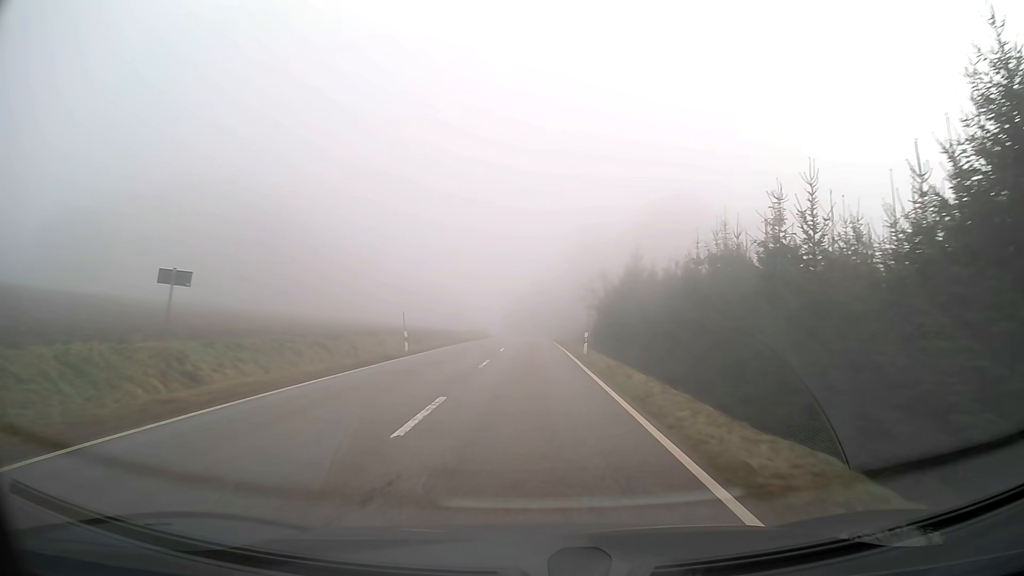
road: tertiary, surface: asphalt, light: Day
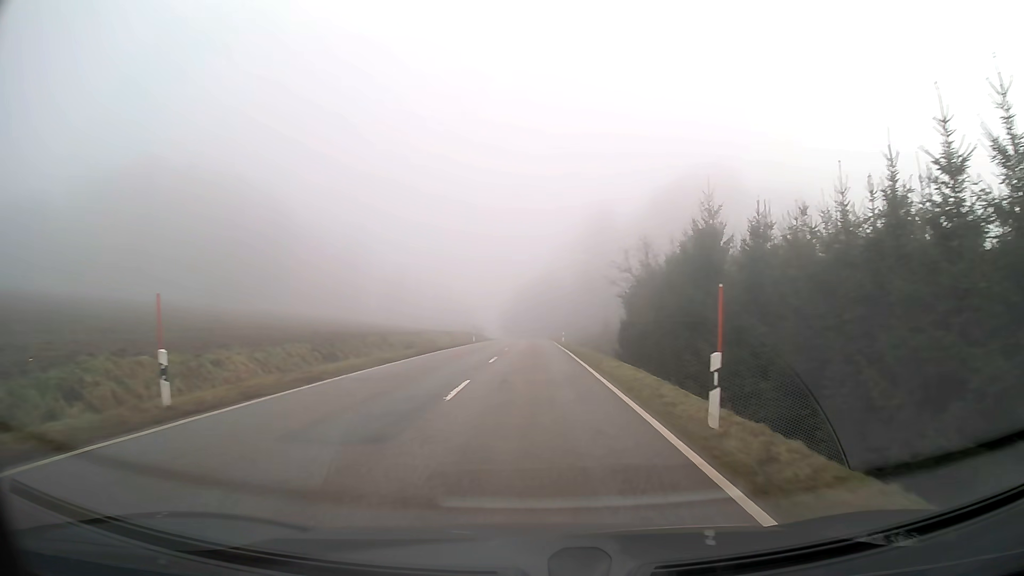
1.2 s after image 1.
(0.0, +20.2) m; 0°
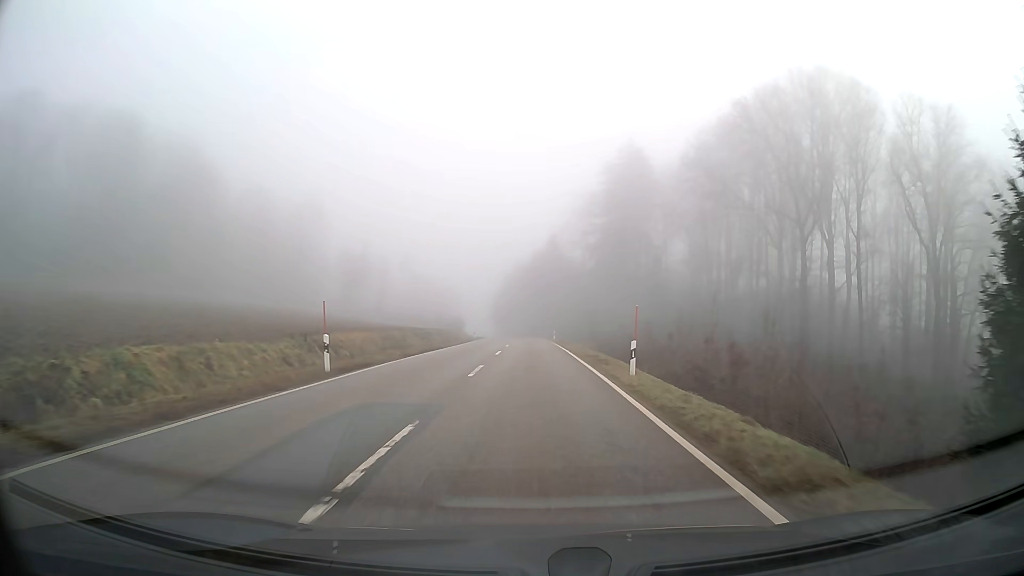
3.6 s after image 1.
(+0.1, +42.3) m; 0°
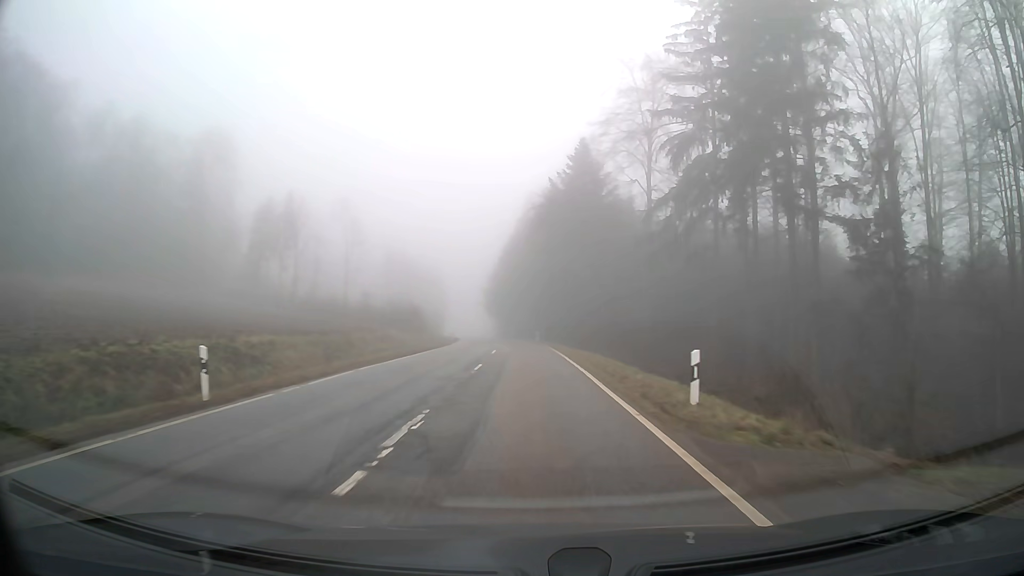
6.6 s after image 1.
(-0.3, +57.6) m; -1°
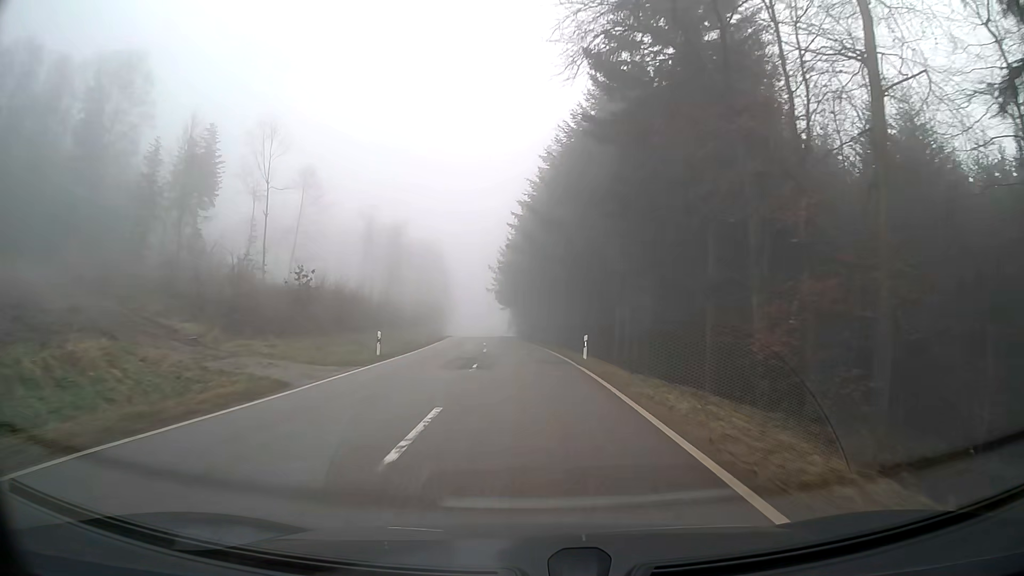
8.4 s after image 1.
(-0.7, +36.5) m; -2°
